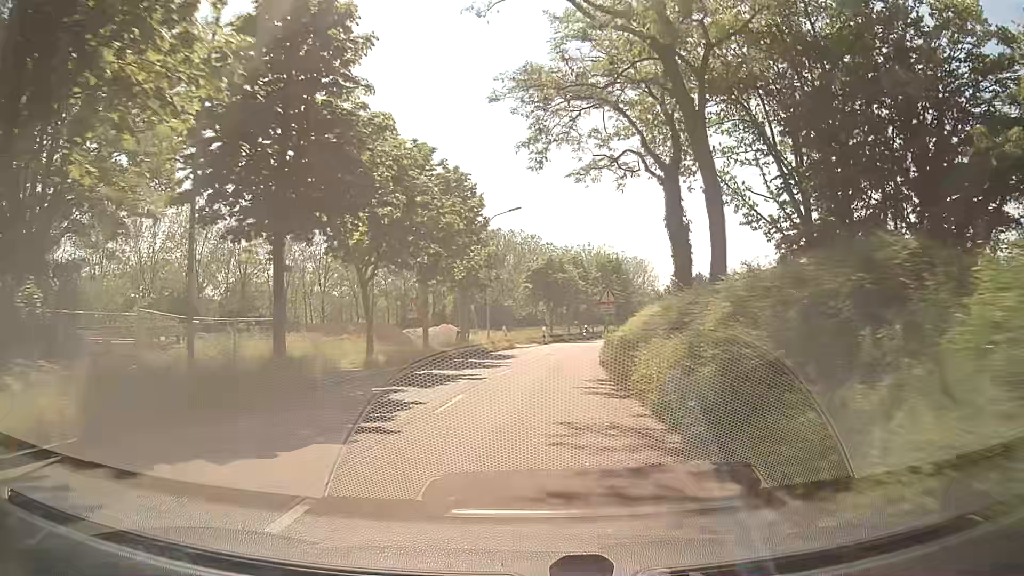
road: tertiary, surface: asphalt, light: Day
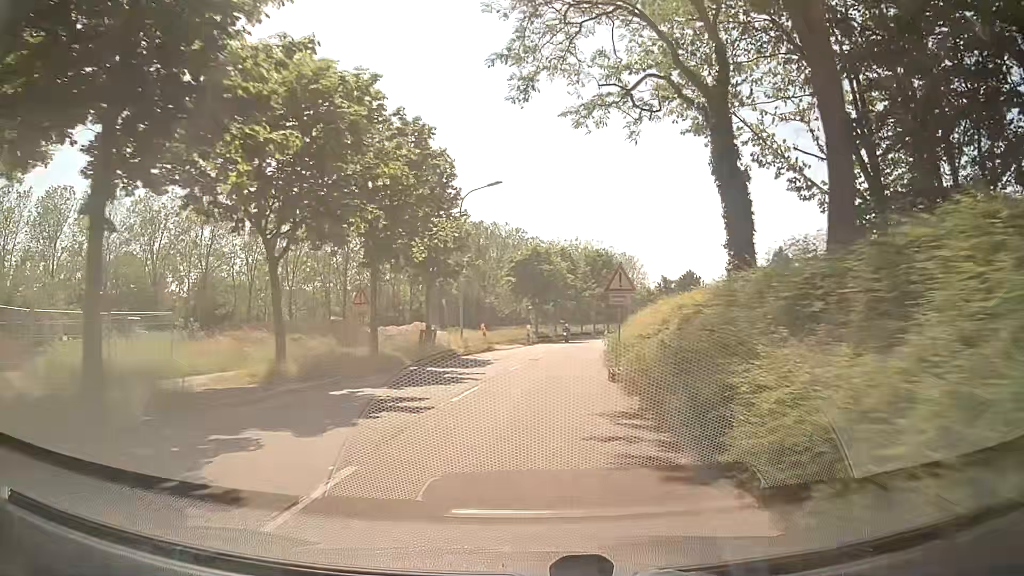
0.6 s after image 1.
(+0.1, +7.5) m; +1°
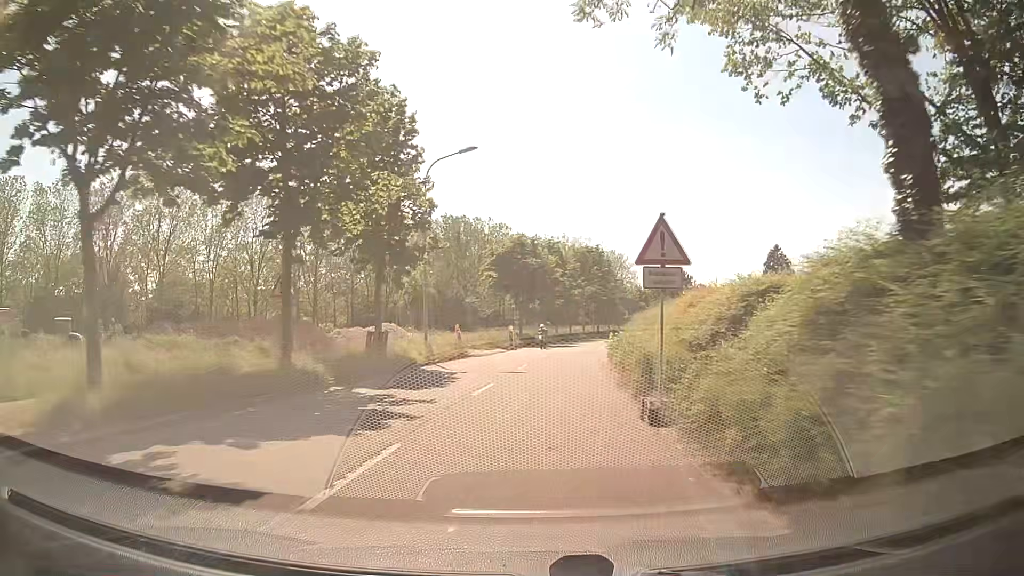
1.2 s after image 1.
(+0.1, +7.5) m; +1°
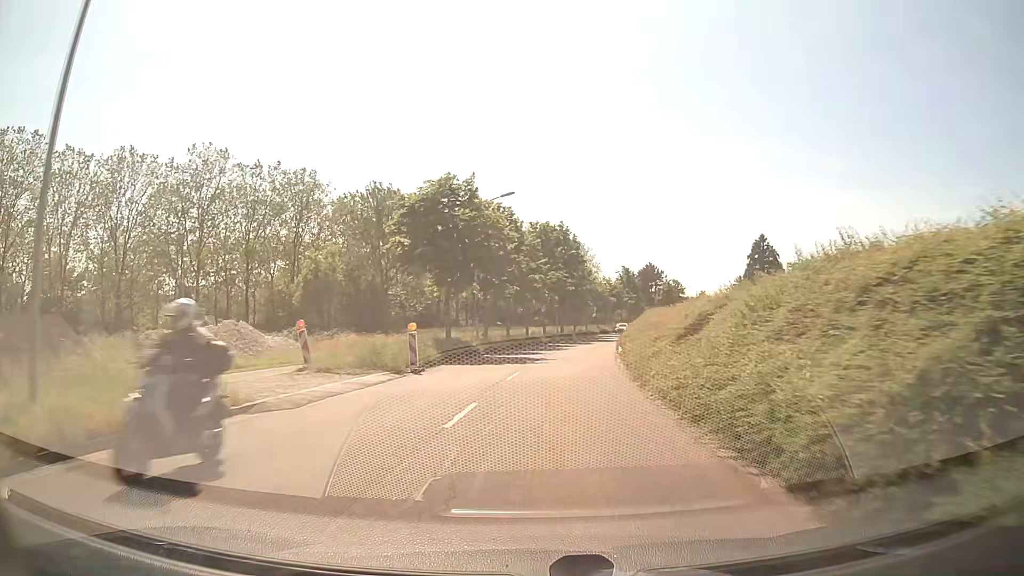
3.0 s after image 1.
(+0.8, +22.5) m; +4°
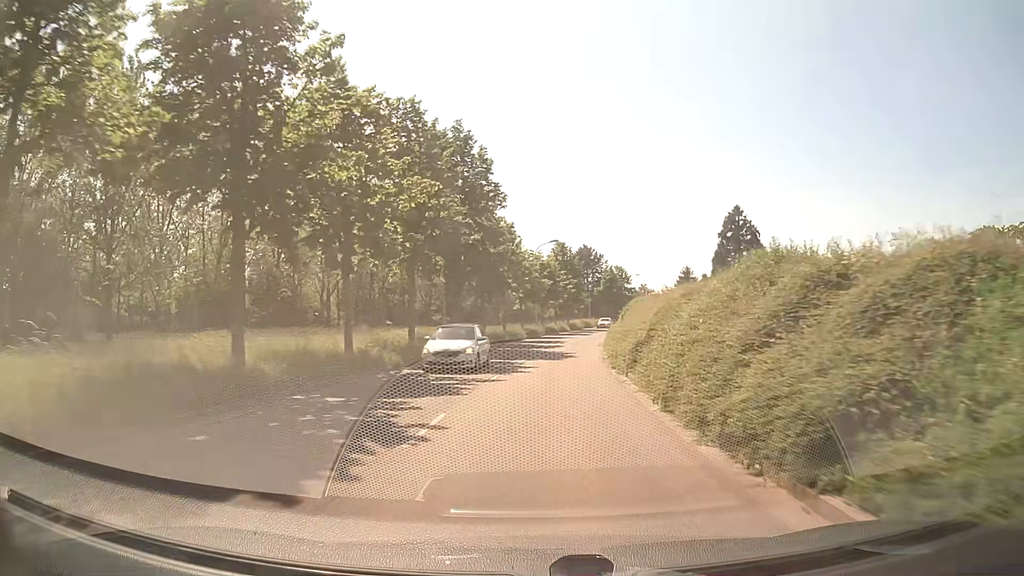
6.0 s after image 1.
(+2.5, +37.2) m; +7°
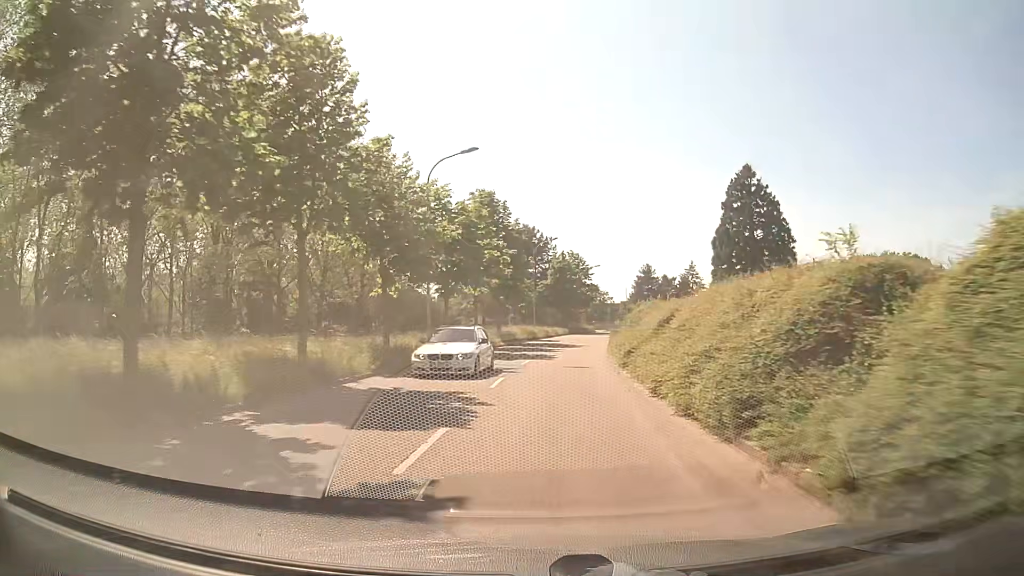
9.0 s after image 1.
(+1.8, +37.1) m; +6°
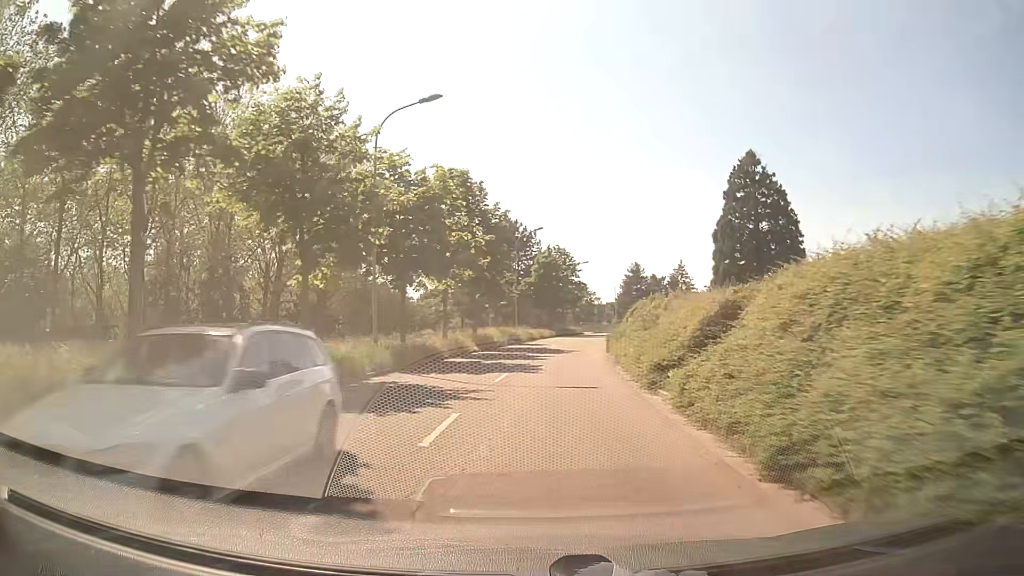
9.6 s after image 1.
(+0.1, +7.4) m; +2°
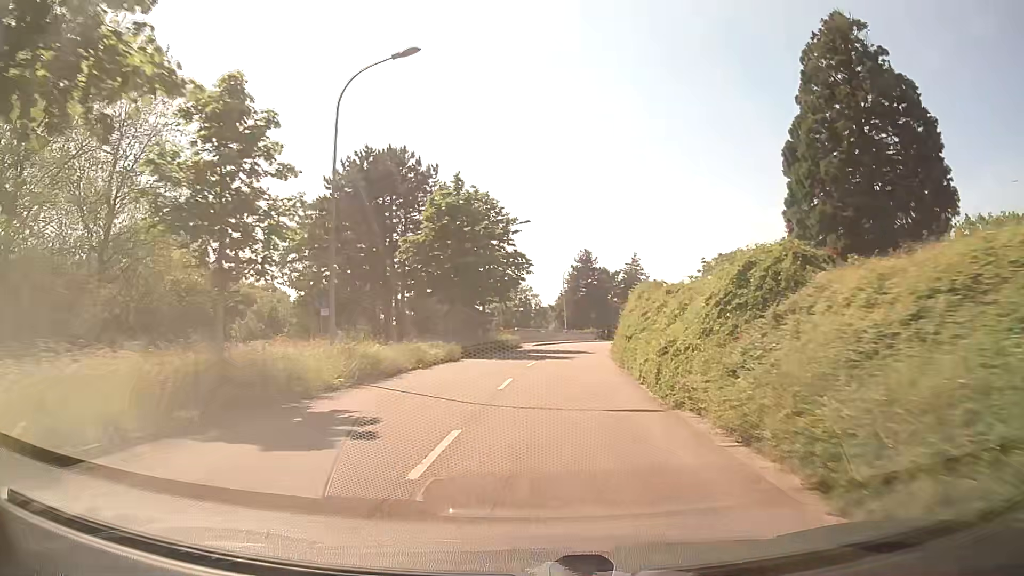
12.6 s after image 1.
(+1.7, +37.4) m; +6°
(0, +10) (+1, +20) (+1, +30) (+2, +40) (+4, +50) (+6, +60) (+8, +69) (+10, +79) (+12, +89) (+15, +99) m
